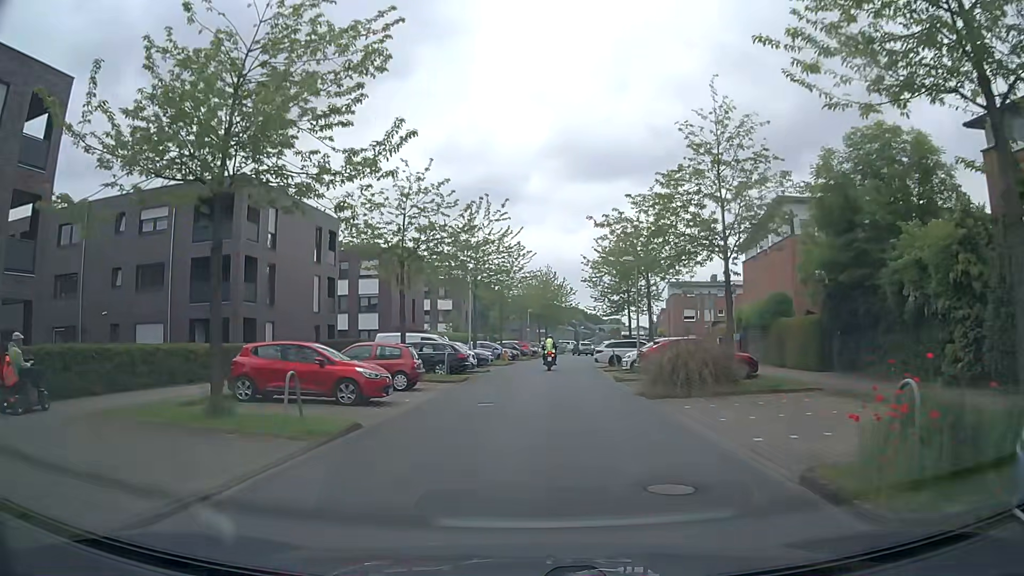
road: residential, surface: asphalt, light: Day
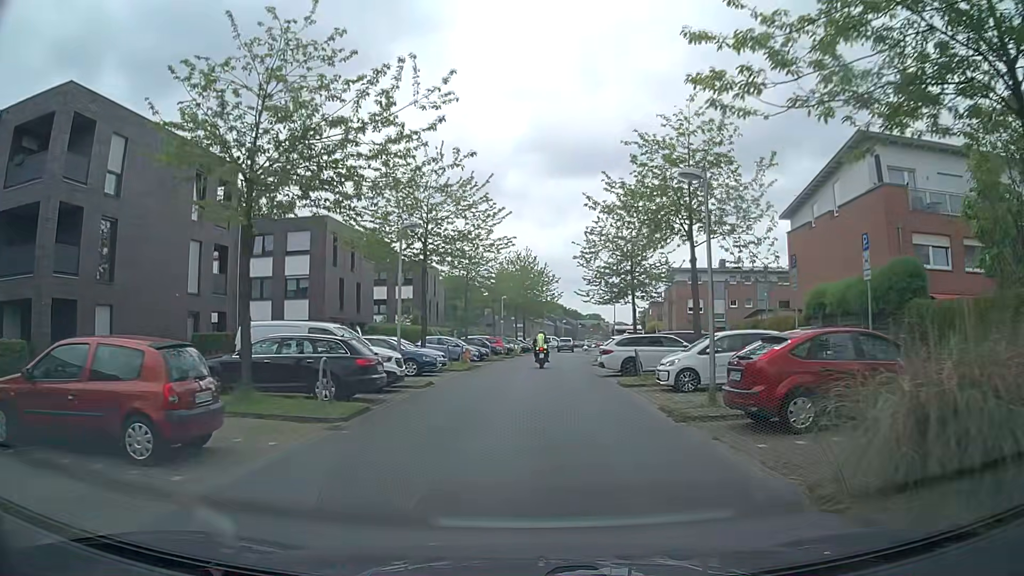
(+0.1, +13.2) m; +2°
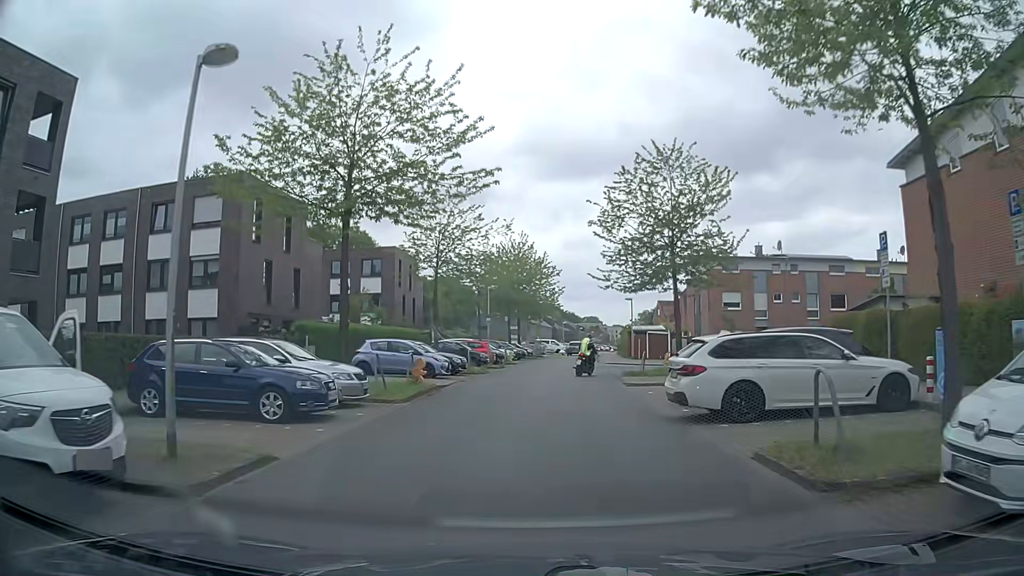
(0.0, +13.2) m; 0°
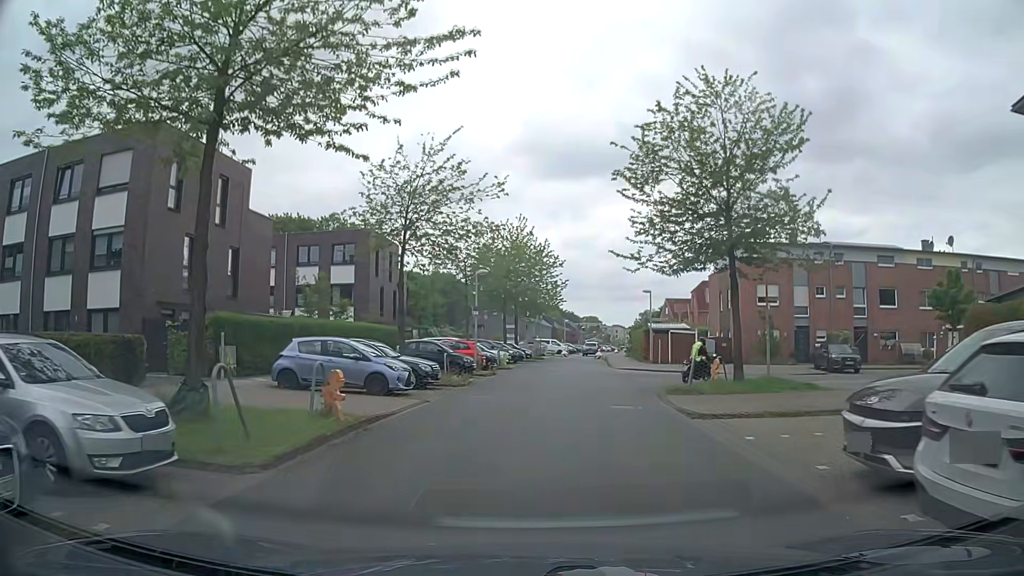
(0.0, +8.5) m; 0°
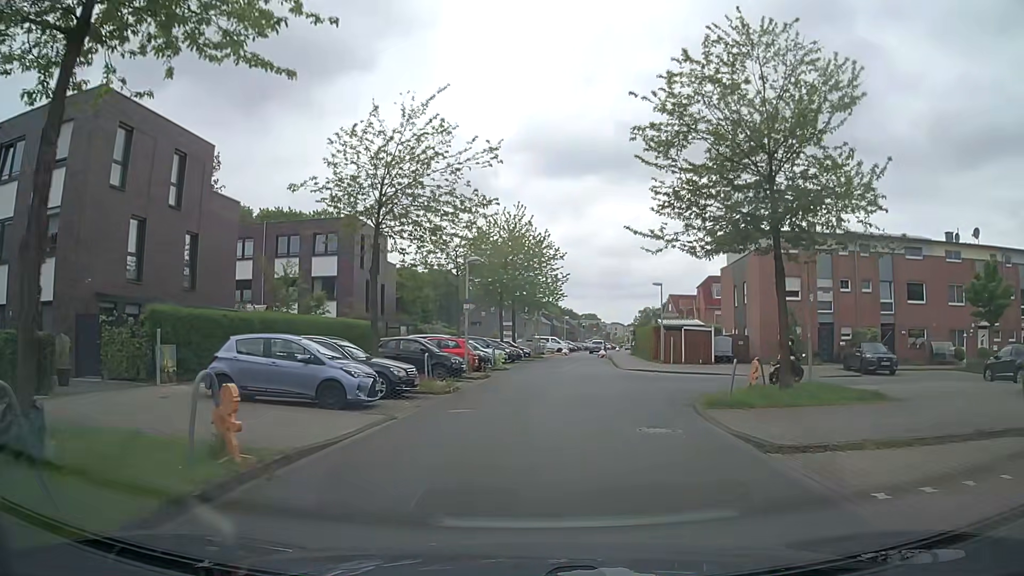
(0.0, +4.0) m; +1°
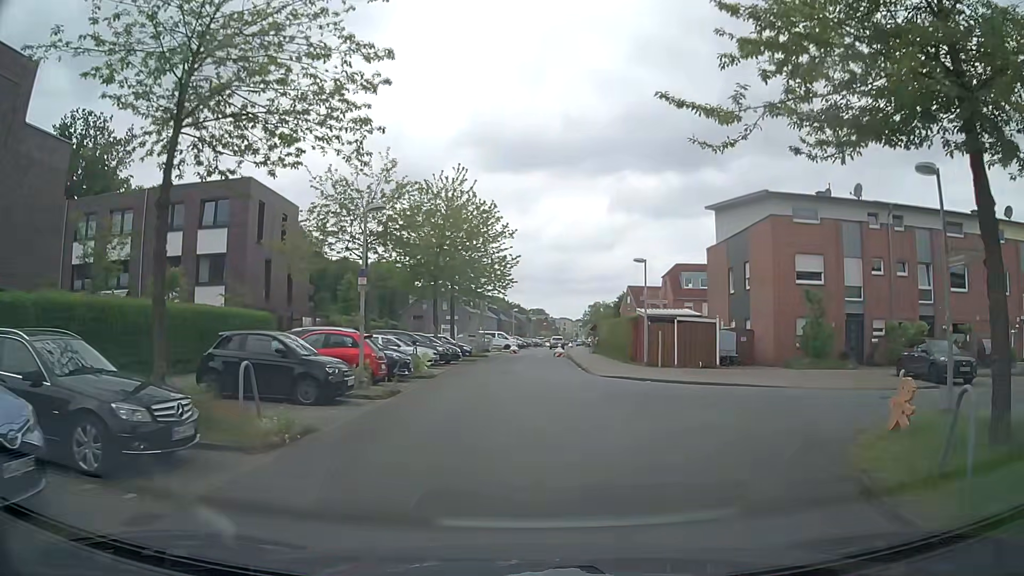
(+0.1, +9.9) m; +4°
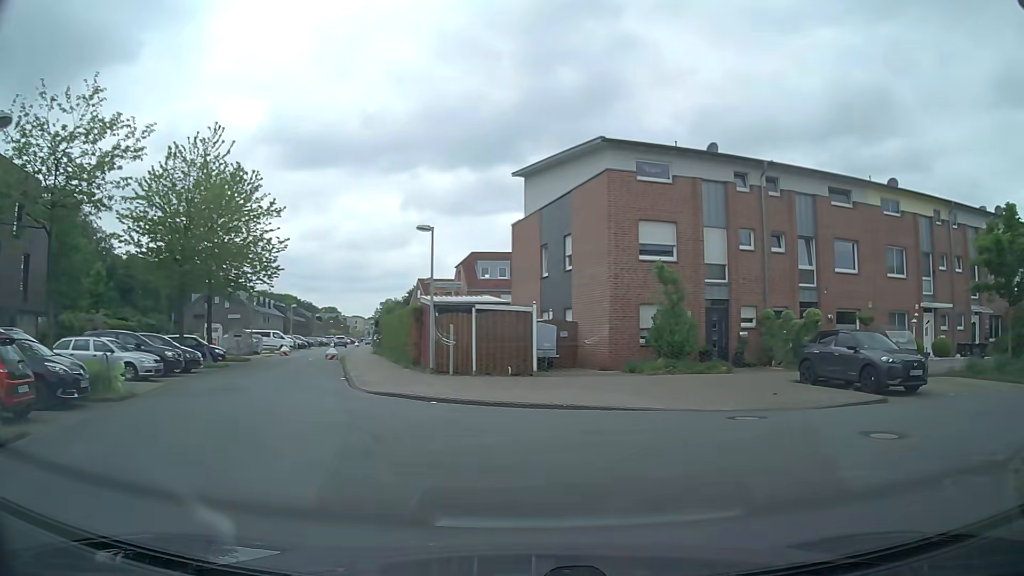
(+1.1, +8.0) m; +18°
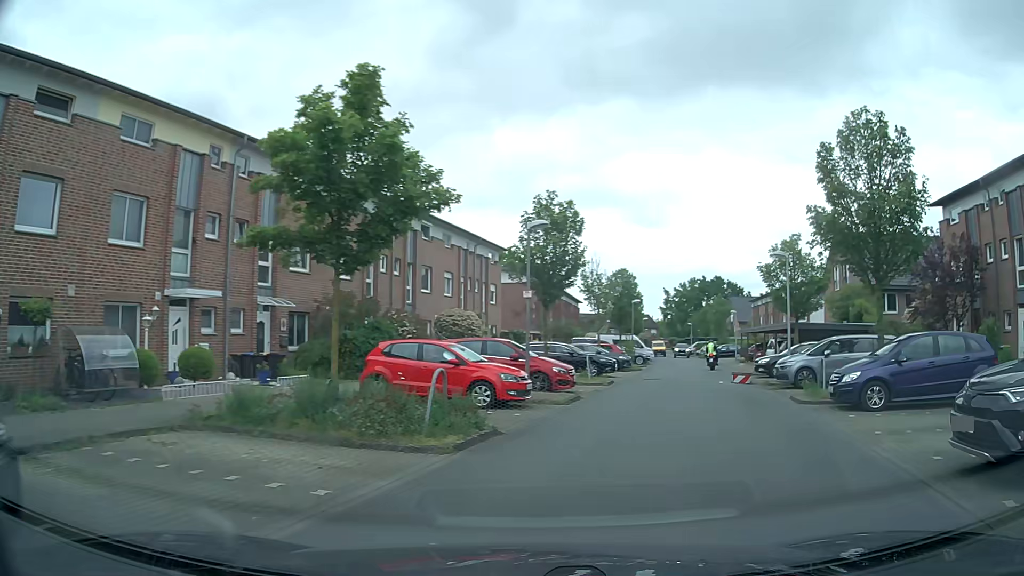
(+7.0, +11.2) m; +59°
(+1, +10) (+4, +20) (+7, +29) (+11, +38) (+13, +48) (+15, +58) (+17, +68) (+19, +78) (+20, +87) (+22, +97) m
